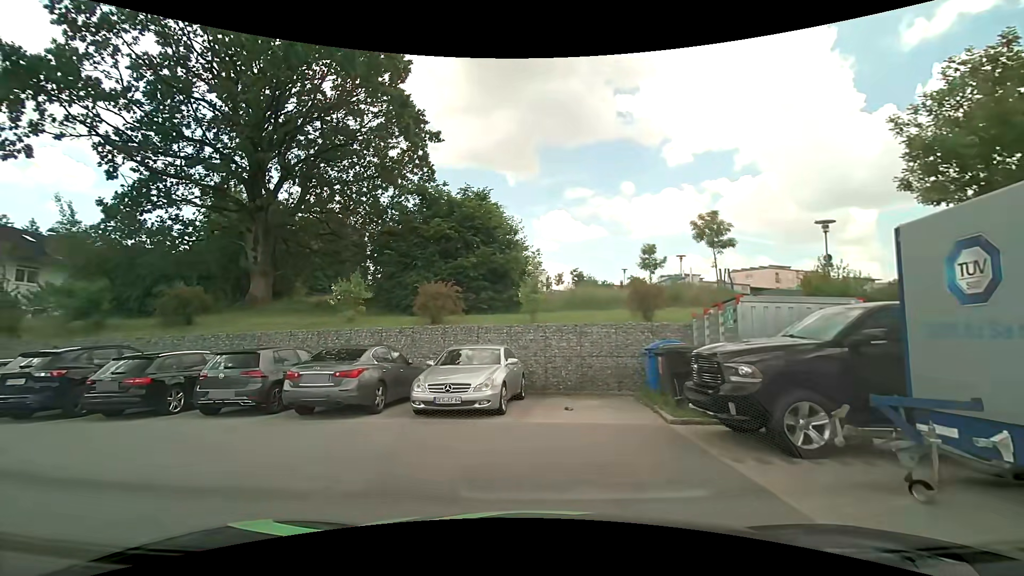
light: Day
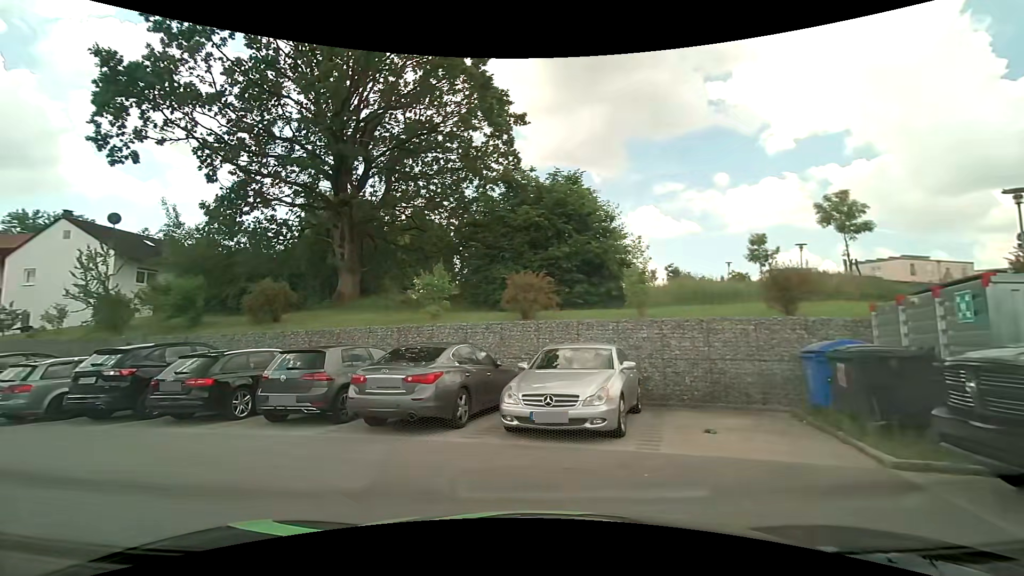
(-0.2, +2.4) m; -11°
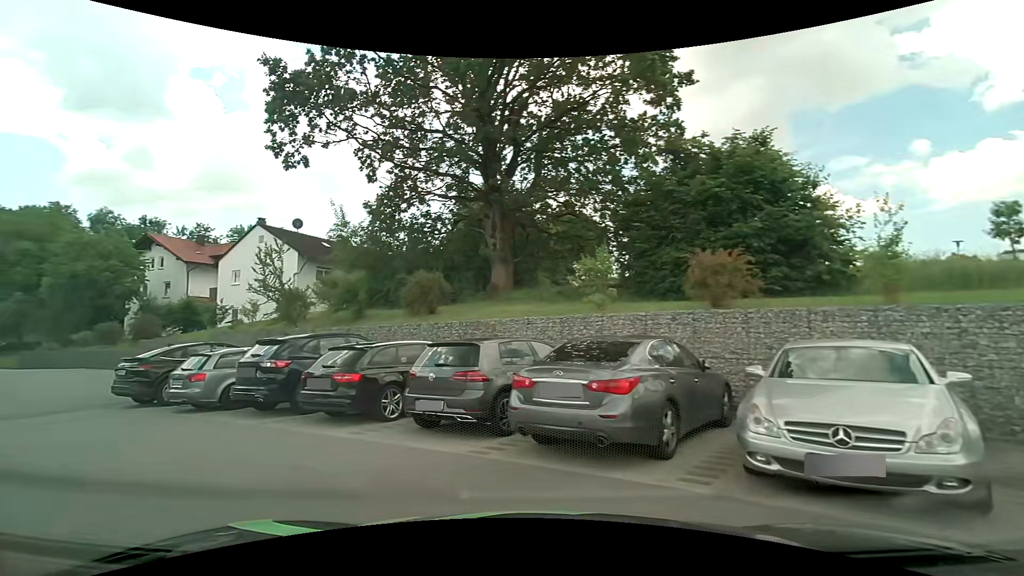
(-0.3, +2.5) m; -17°
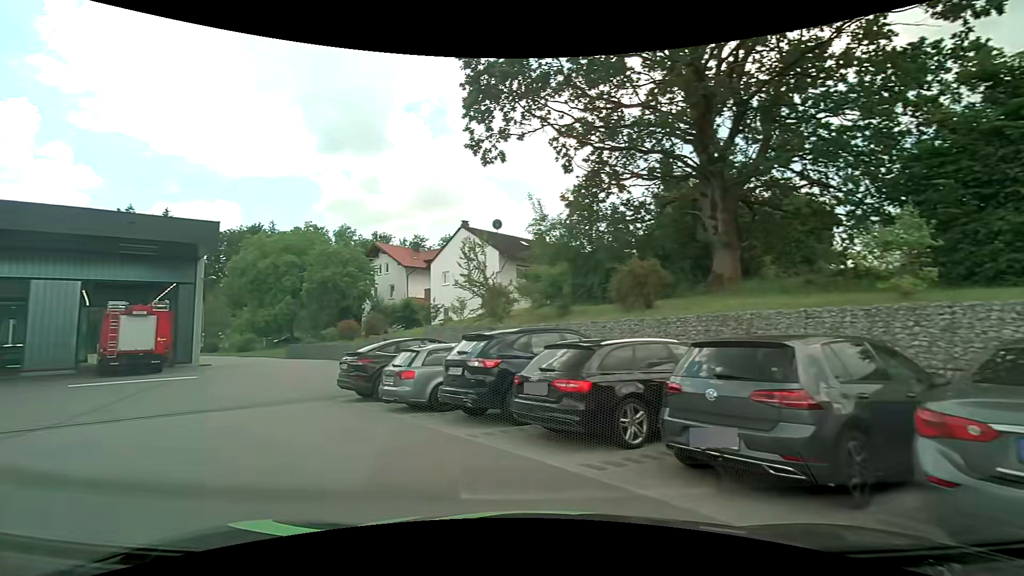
(-0.5, +2.6) m; -21°
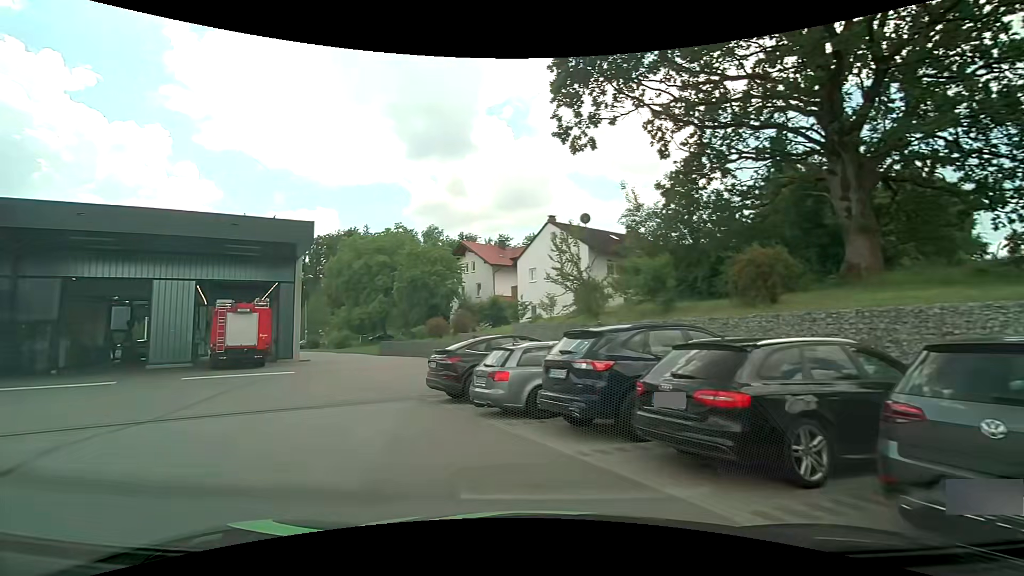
(-0.1, +1.4) m; -11°
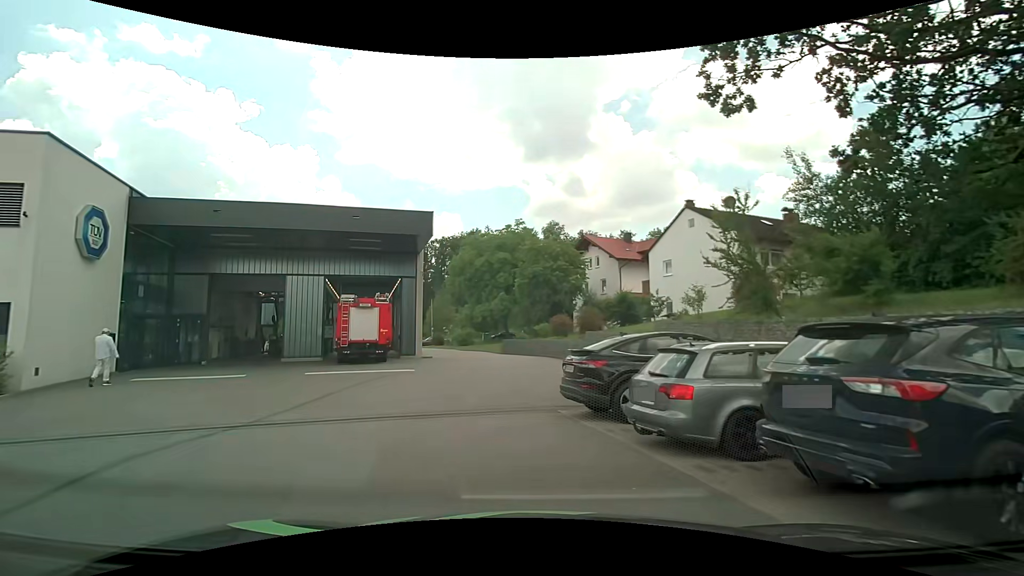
(-0.4, +2.8) m; -14°
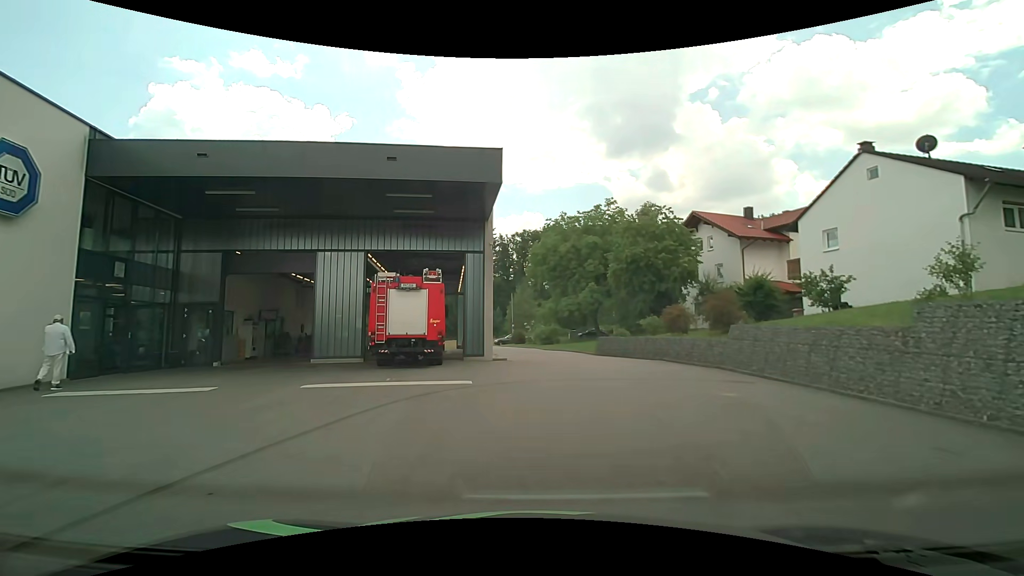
(-0.8, +7.7) m; -9°
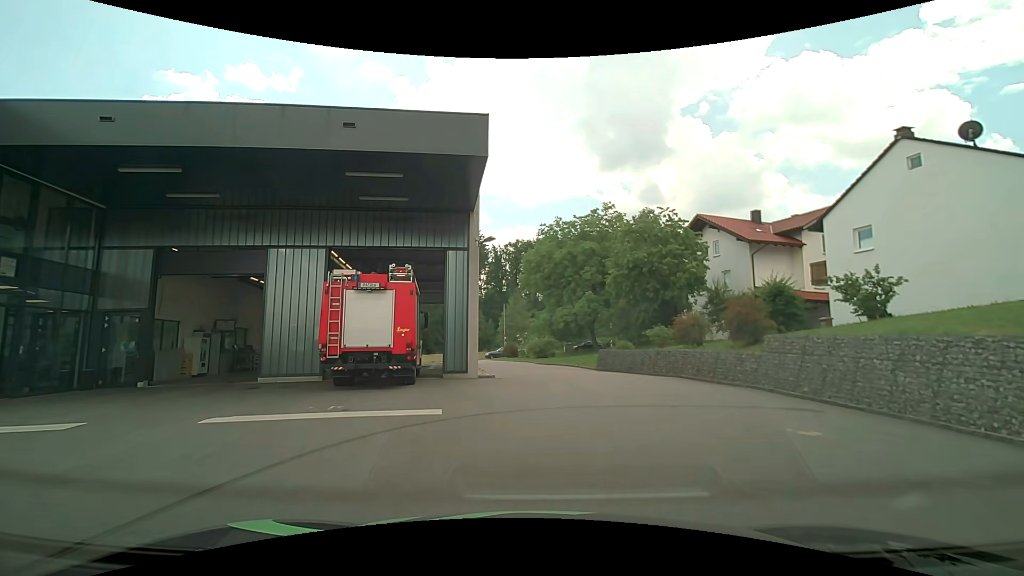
(0.0, +3.3) m; +1°
